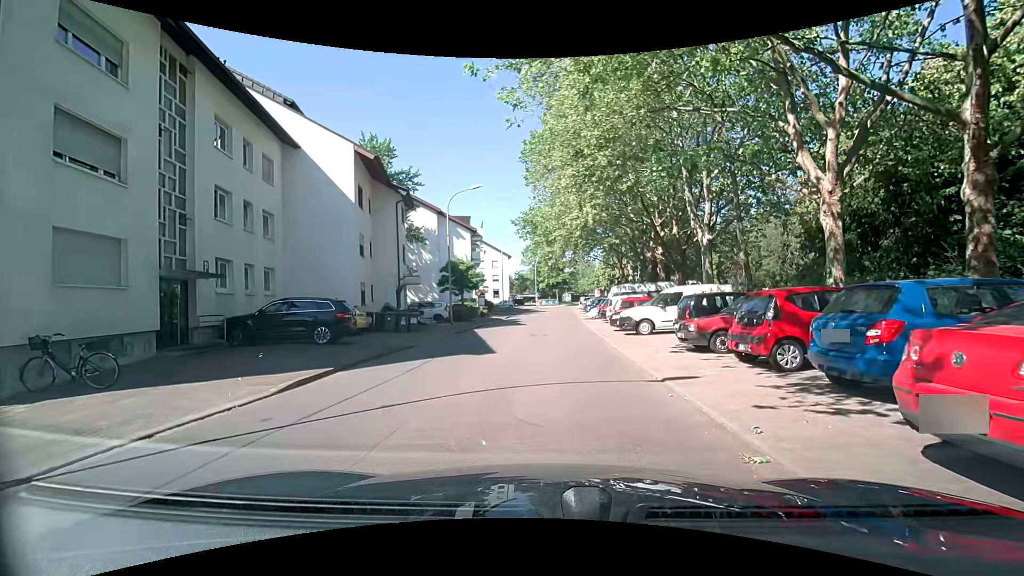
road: residential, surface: asphalt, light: Day
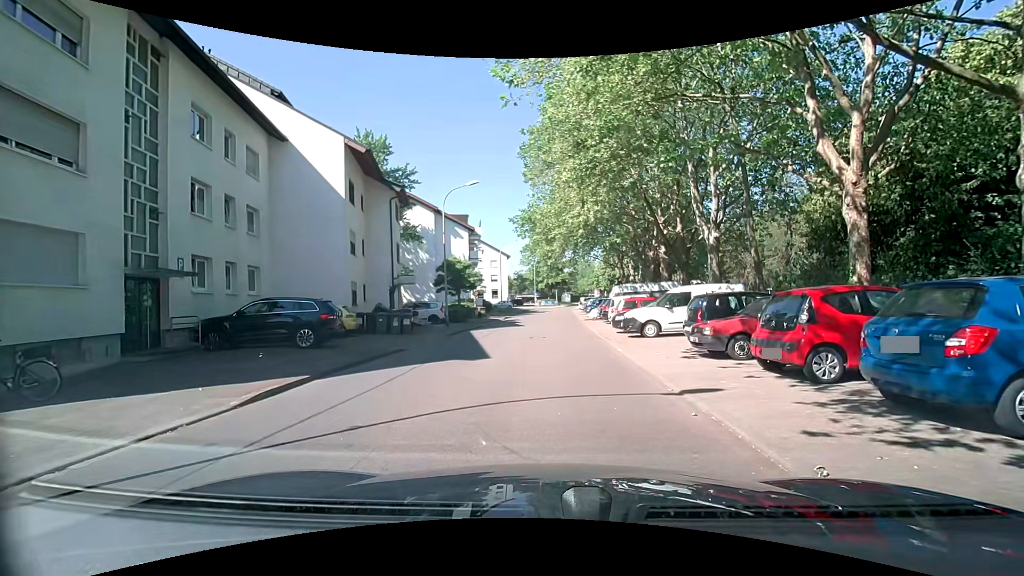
(0.0, +1.1) m; 0°
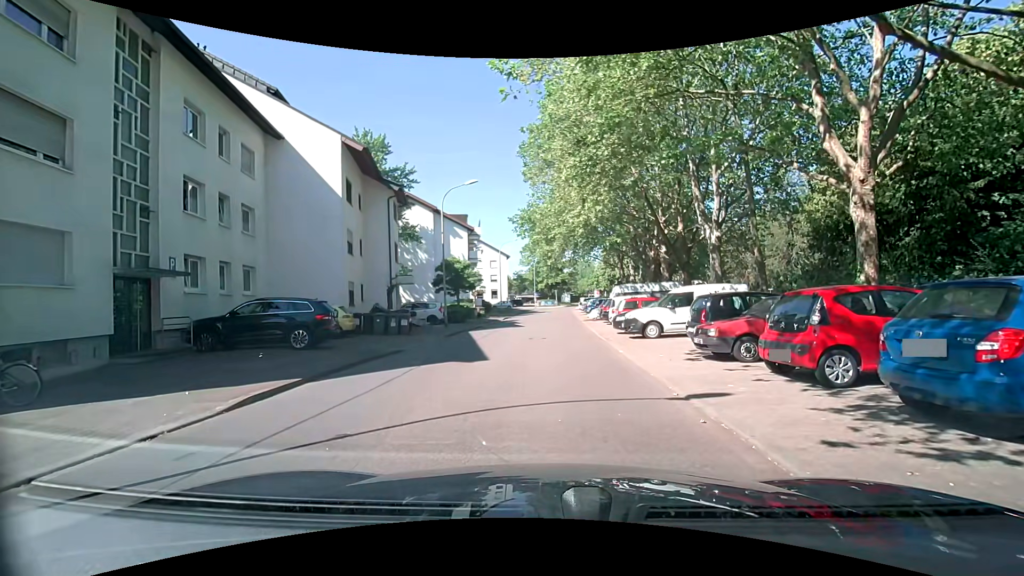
(0.0, +0.3) m; 0°
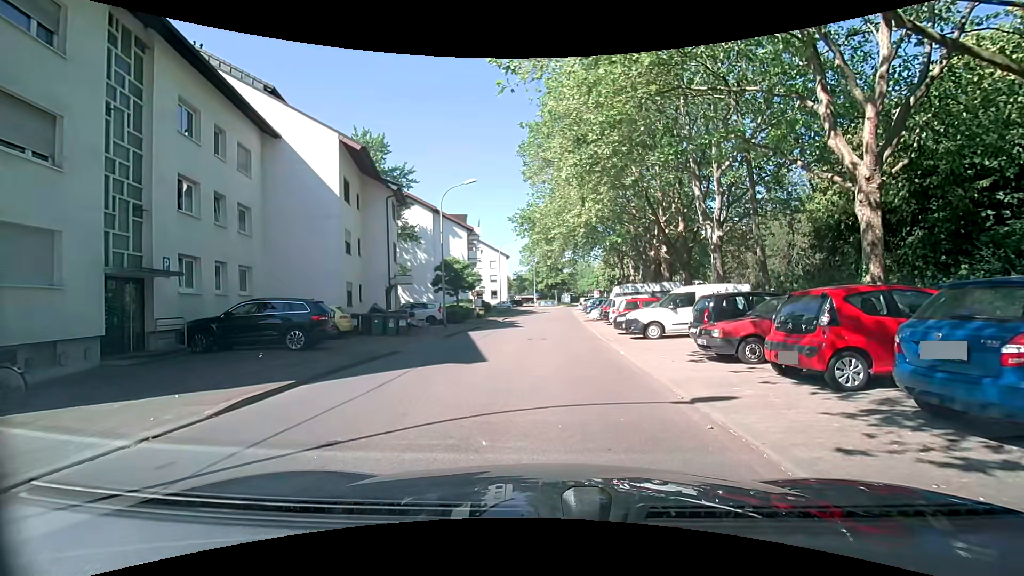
(0.0, +0.2) m; 0°
